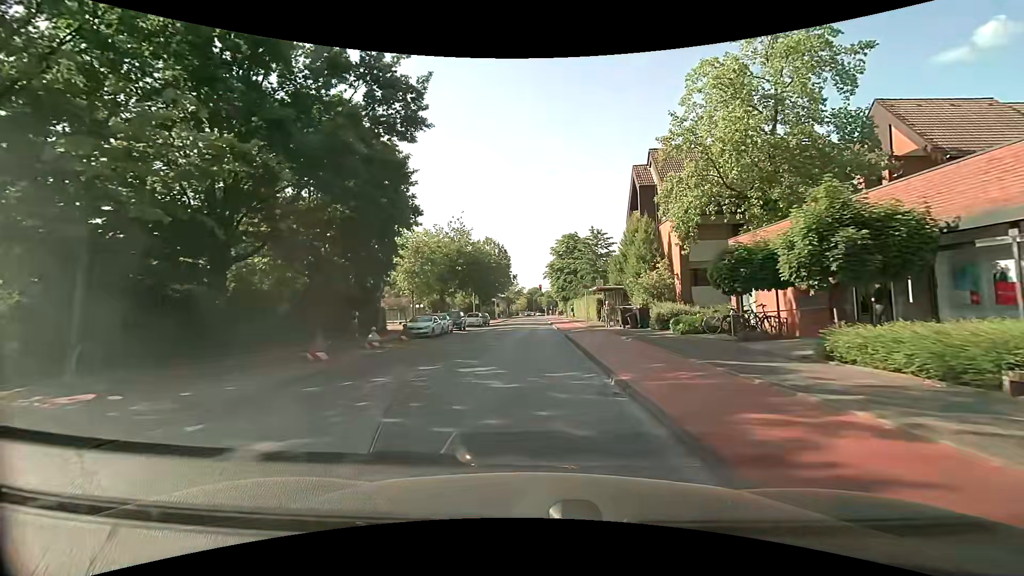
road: tertiary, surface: asphalt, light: Day
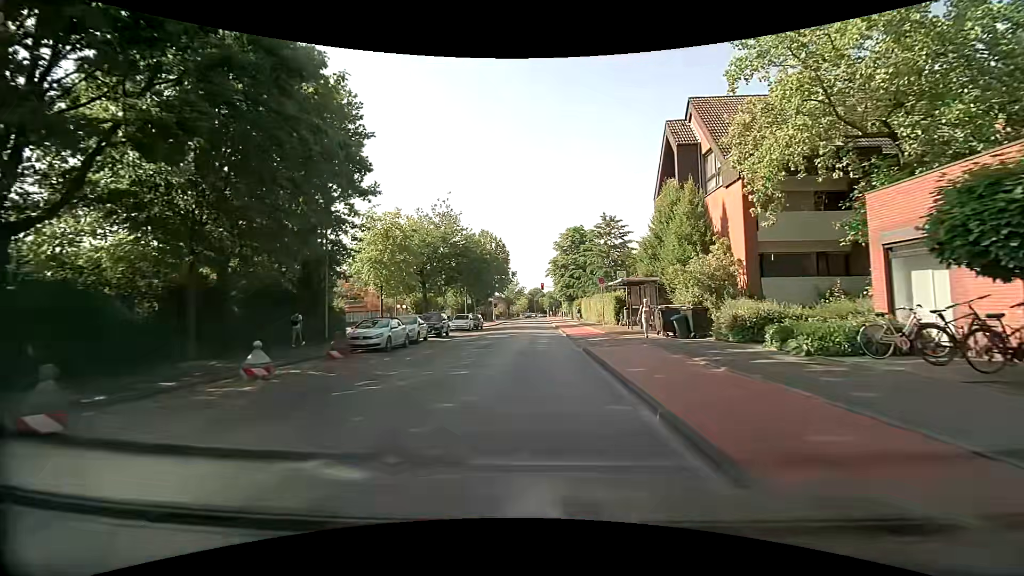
(0.0, +9.2) m; -1°
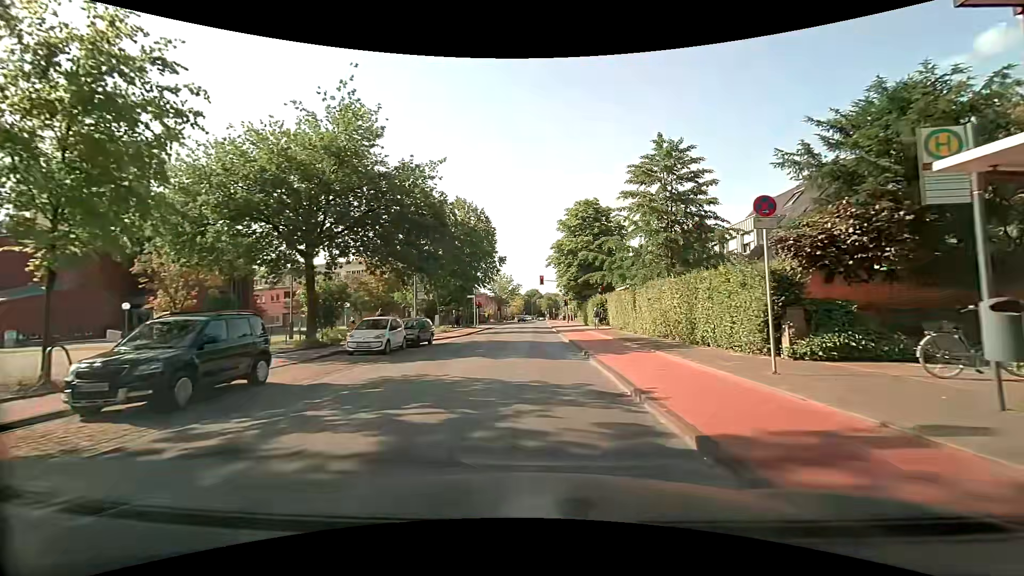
(+0.3, +23.5) m; 0°
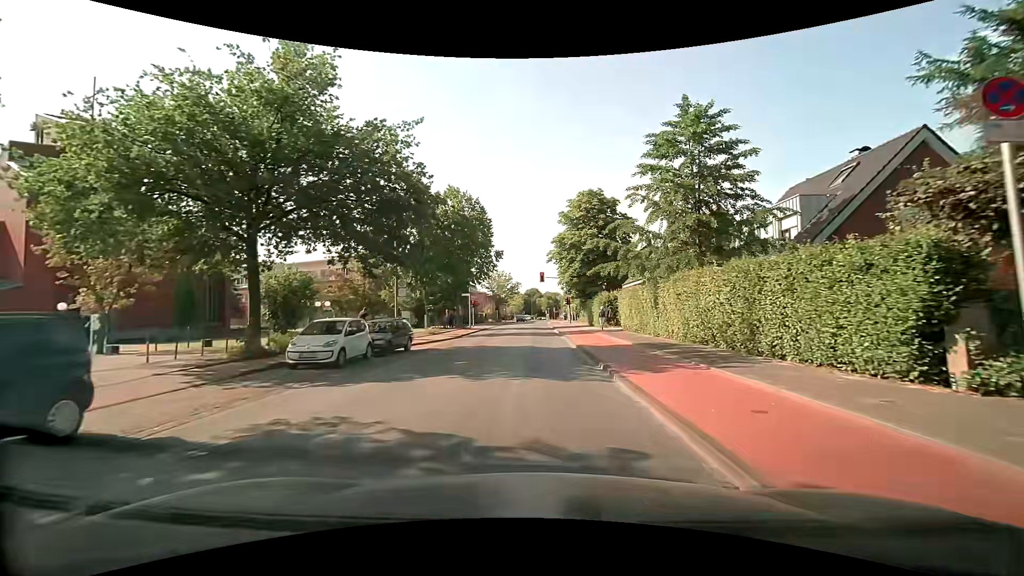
(+0.1, +4.8) m; +1°
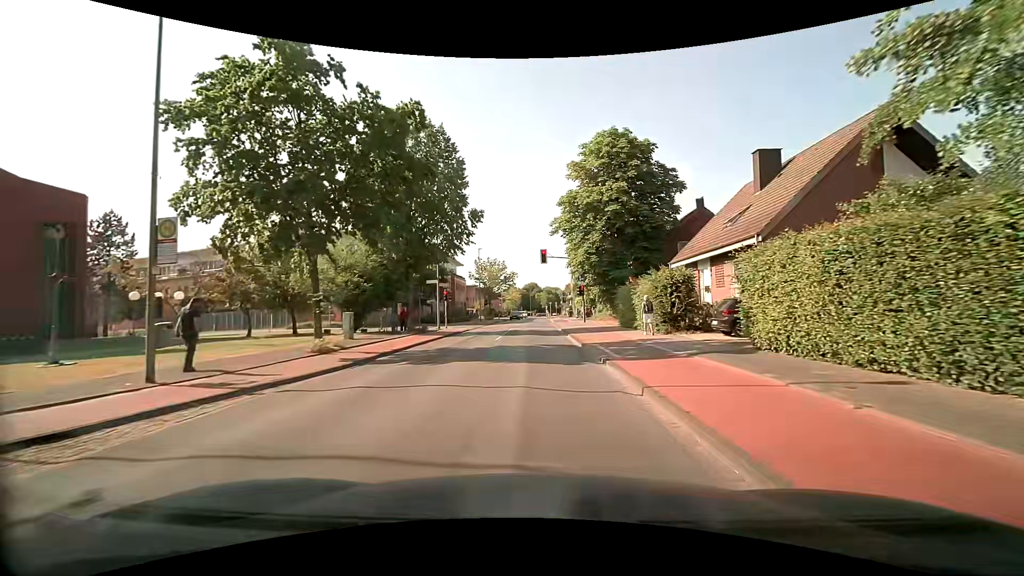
(0.0, +19.0) m; 0°
(0, +10) (0, +20) (0, +30) (0, +40) (0, +50) (0, +60) (0, +70) (0, +80) (0, +90) (0, +100) m
